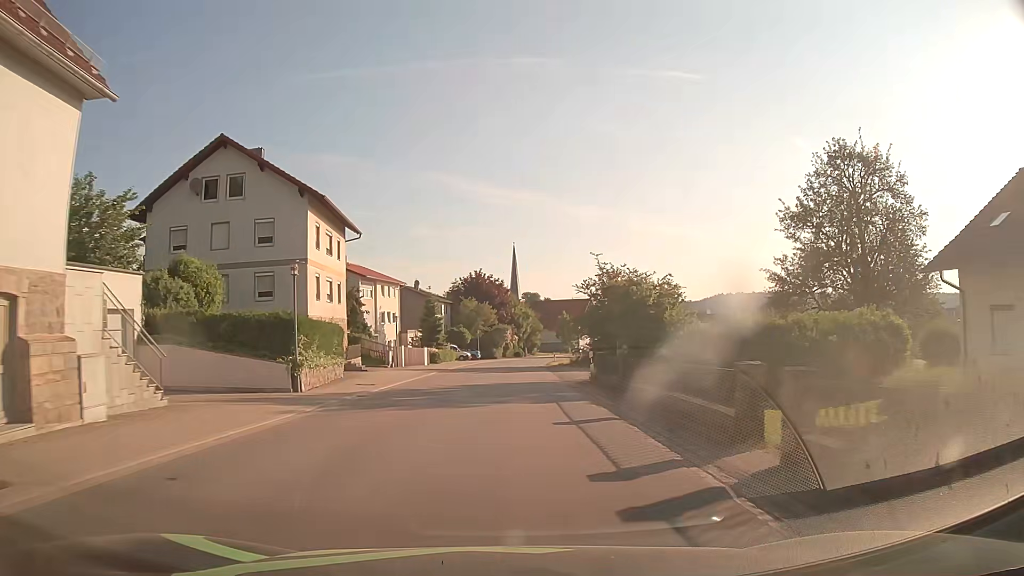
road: tertiary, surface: asphalt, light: Day
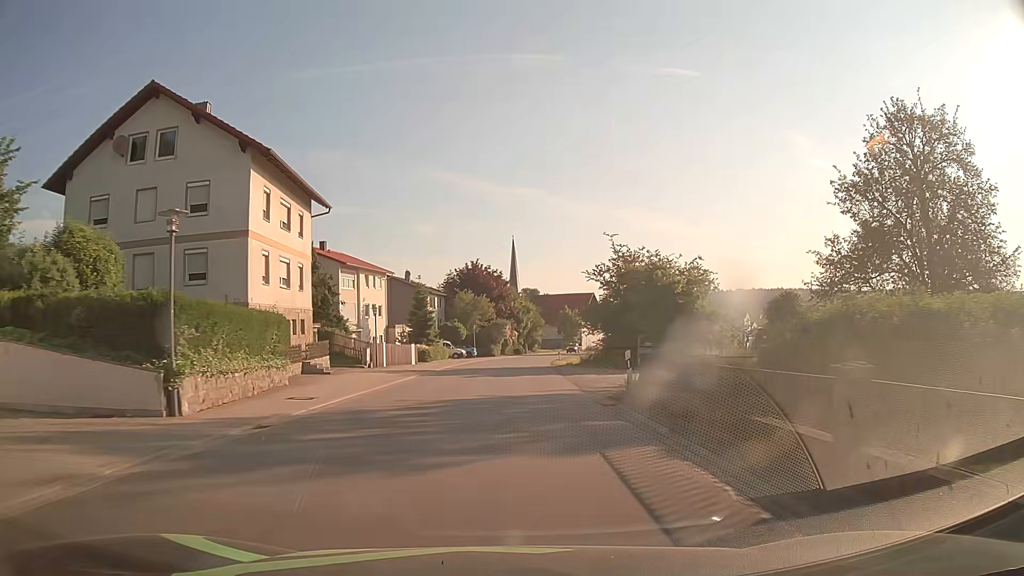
(0.0, +7.7) m; 0°
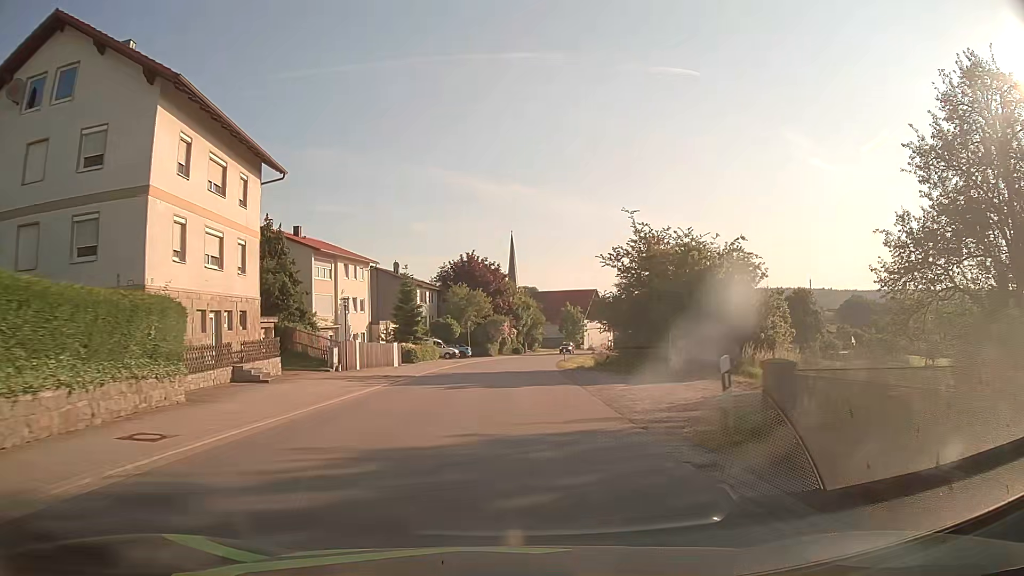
(0.0, +7.8) m; 0°
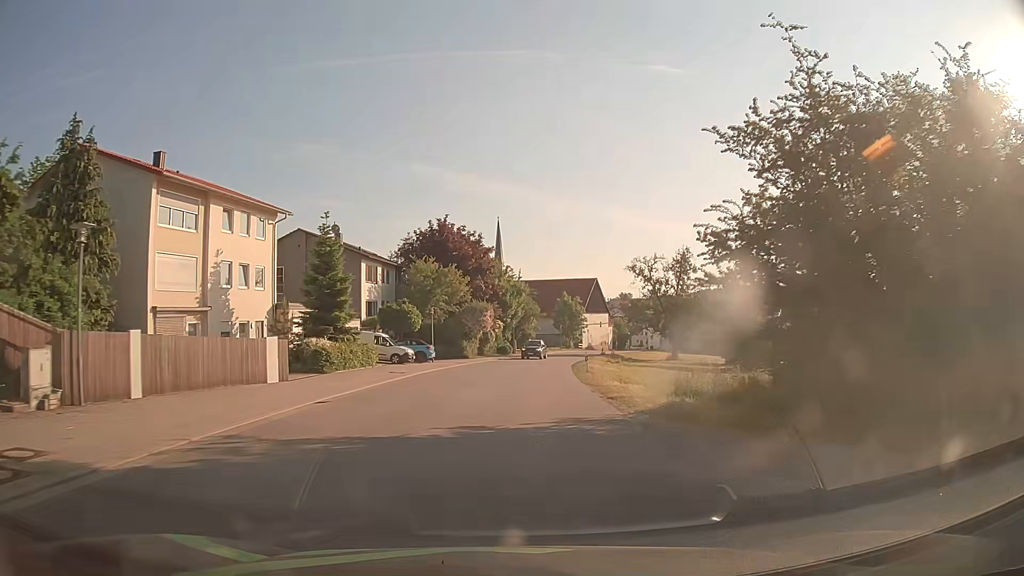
(+0.2, +22.8) m; +1°
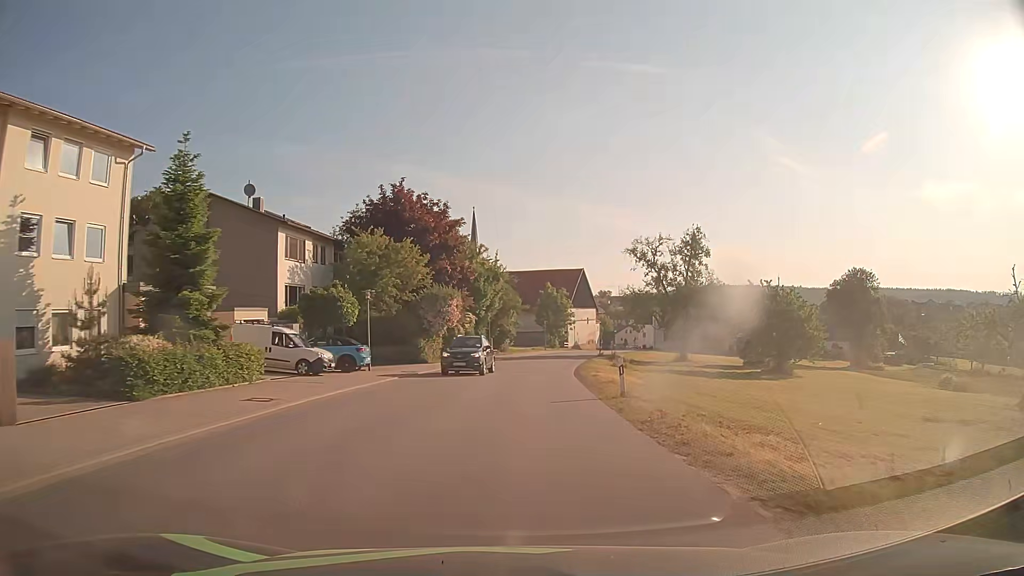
(+0.3, +14.9) m; +2°
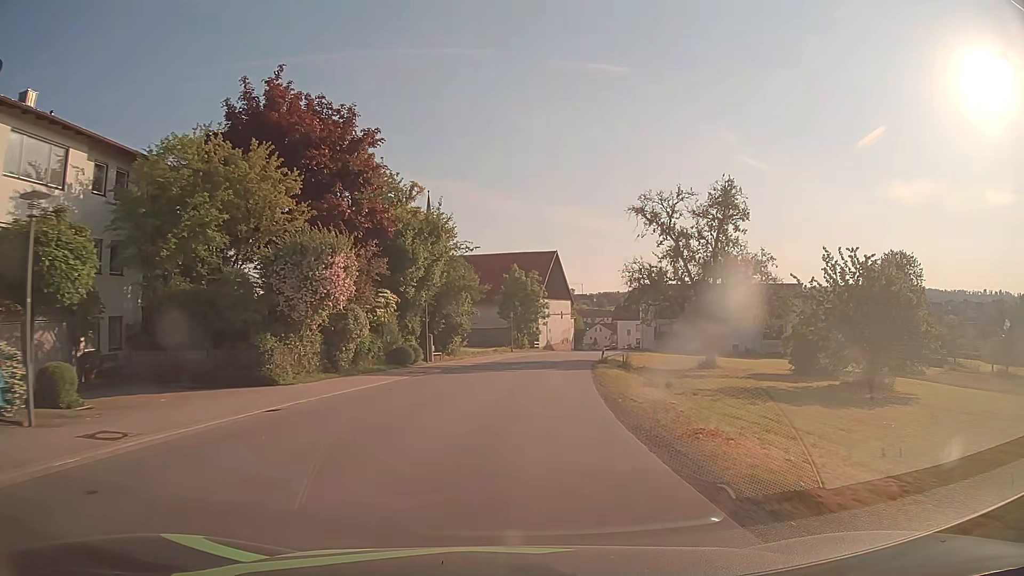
(+0.5, +22.2) m; +3°
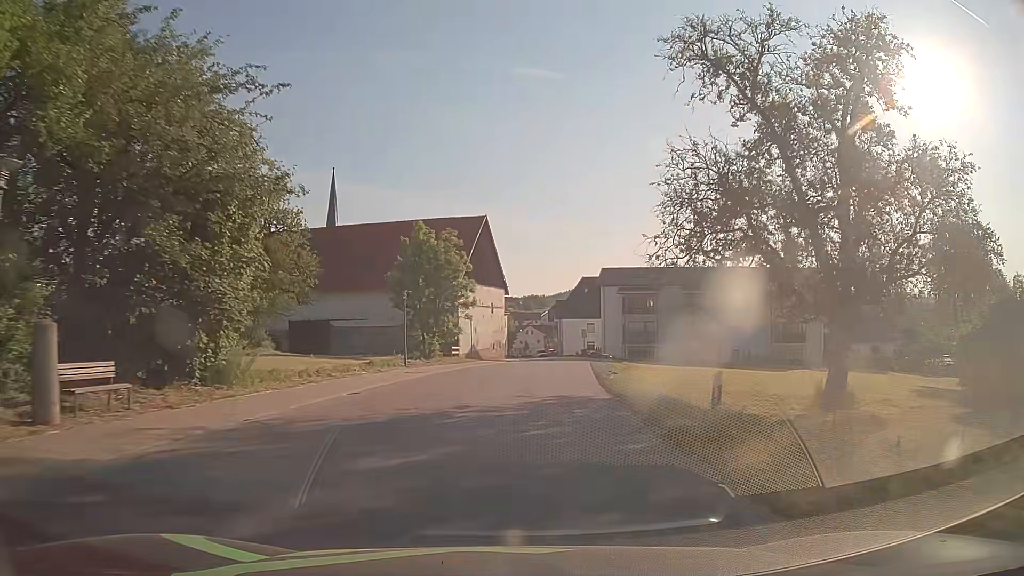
(+1.7, +29.6) m; +6°
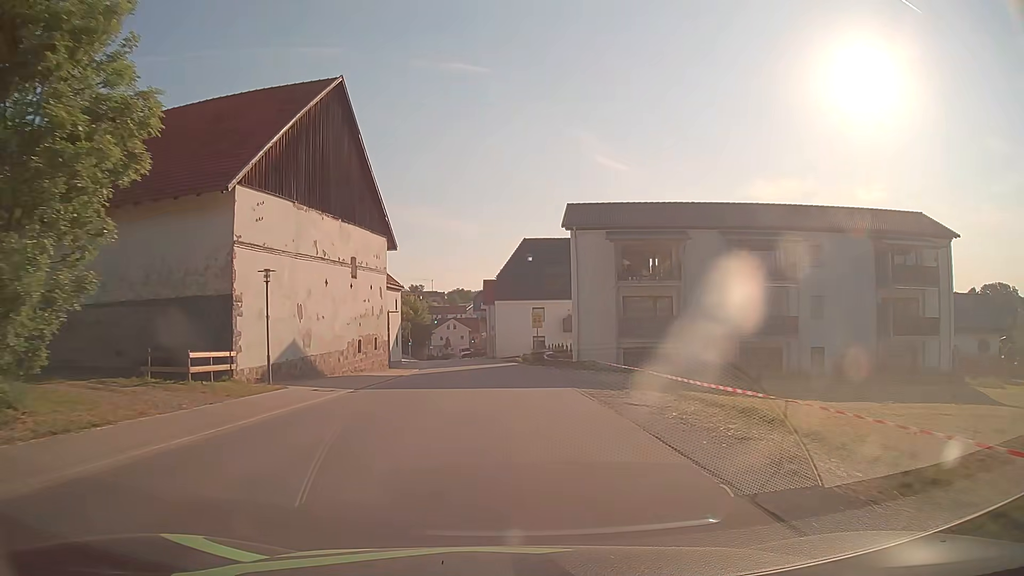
(+2.4, +35.7) m; +6°
(0, +10) (0, +20) (0, +30) (-1, +40) (-2, +50) (-3, +60) (-5, +70) (-6, +80) (-8, +90) (-8, +99) m
